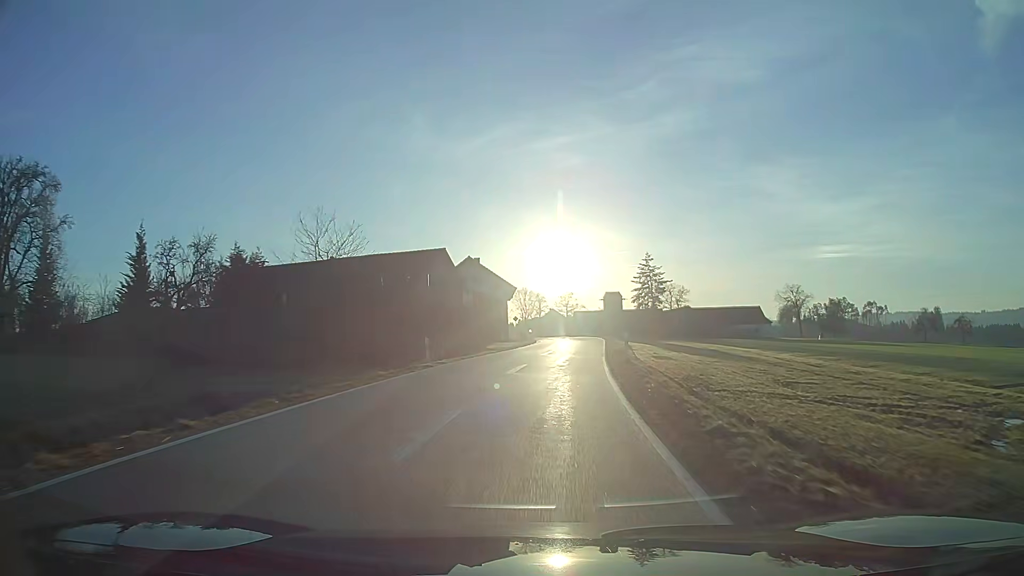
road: tertiary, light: Day
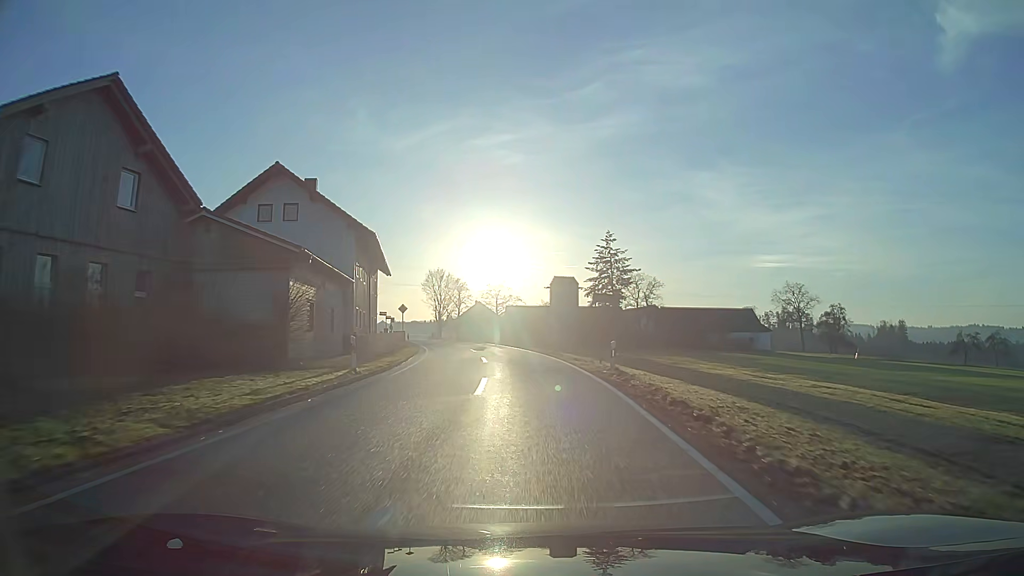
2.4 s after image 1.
(+2.5, +42.0) m; +5°
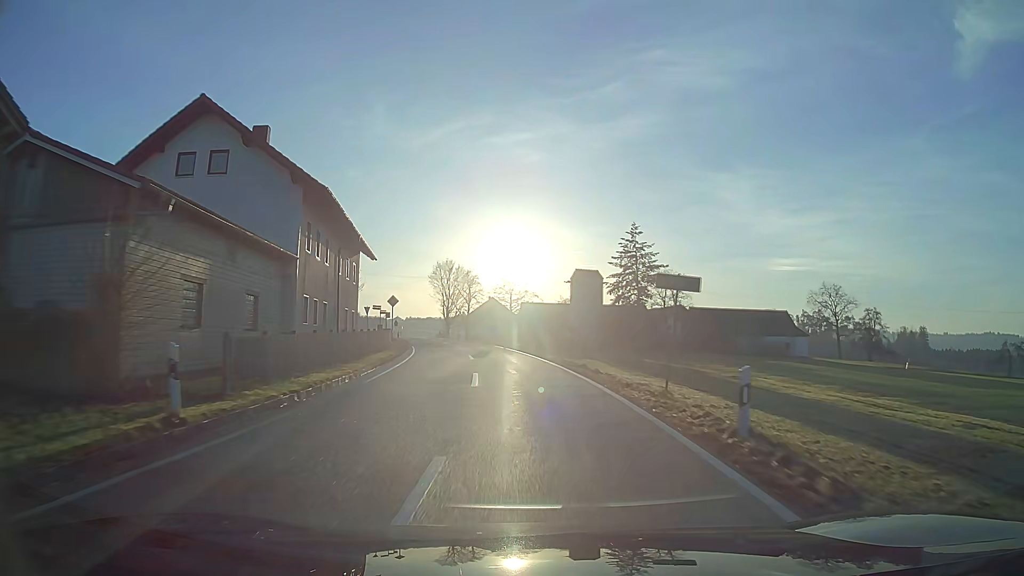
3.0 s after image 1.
(-0.2, +10.4) m; -2°
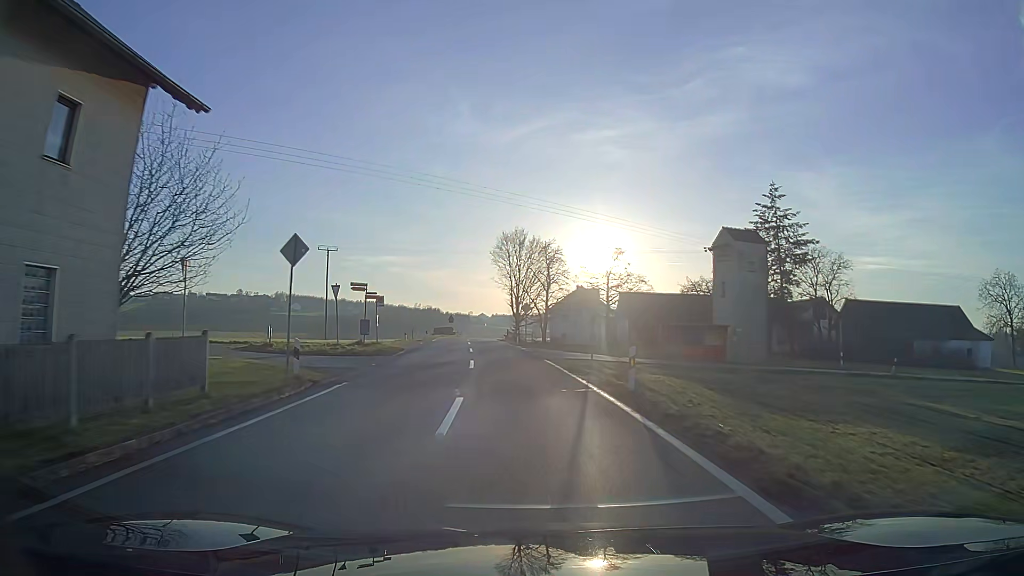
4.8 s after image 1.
(-1.8, +31.5) m; -7°
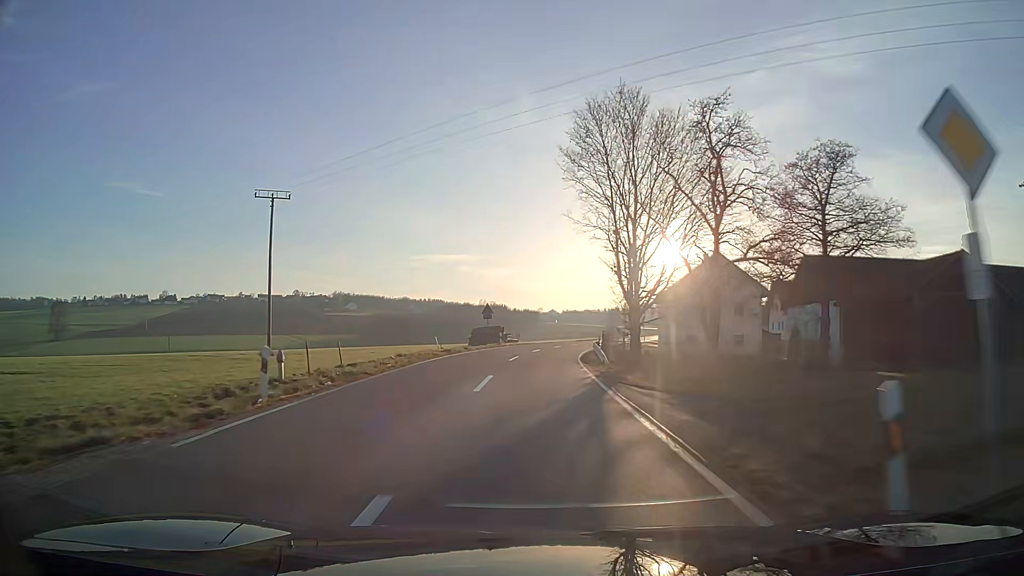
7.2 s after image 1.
(-2.7, +43.7) m; -5°
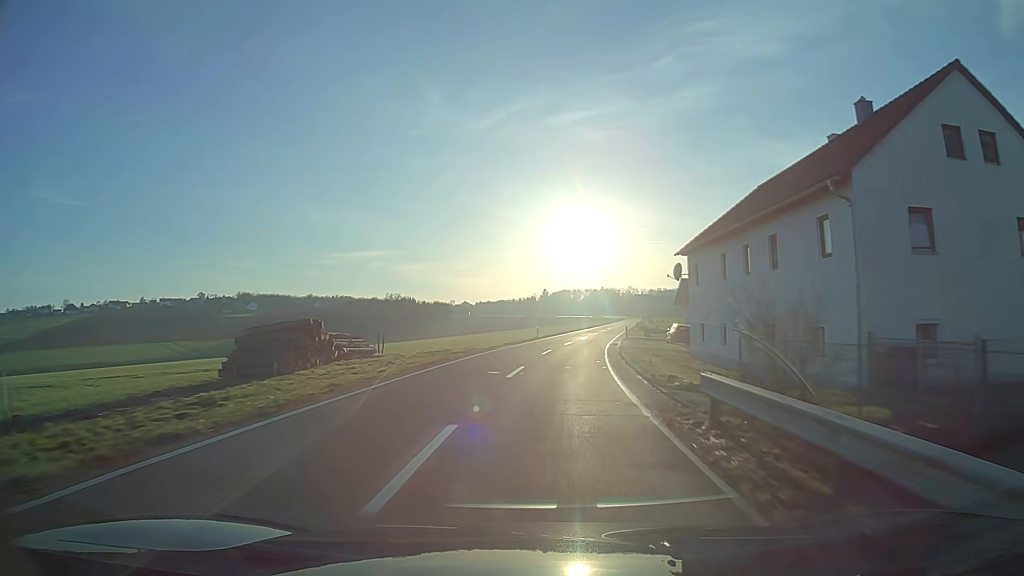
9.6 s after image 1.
(+2.5, +45.2) m; +8°
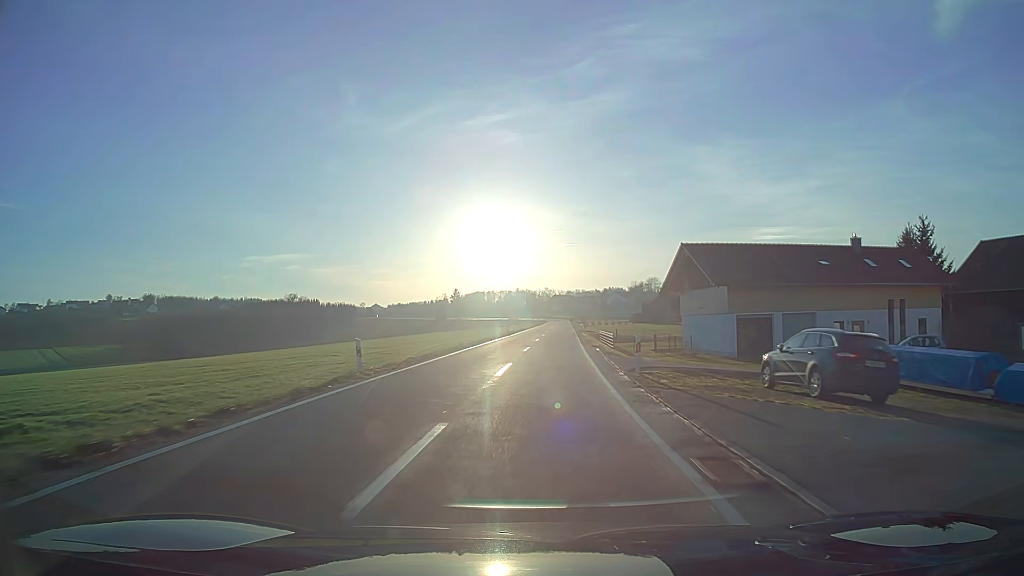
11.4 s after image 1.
(+2.4, +36.6) m; +7°
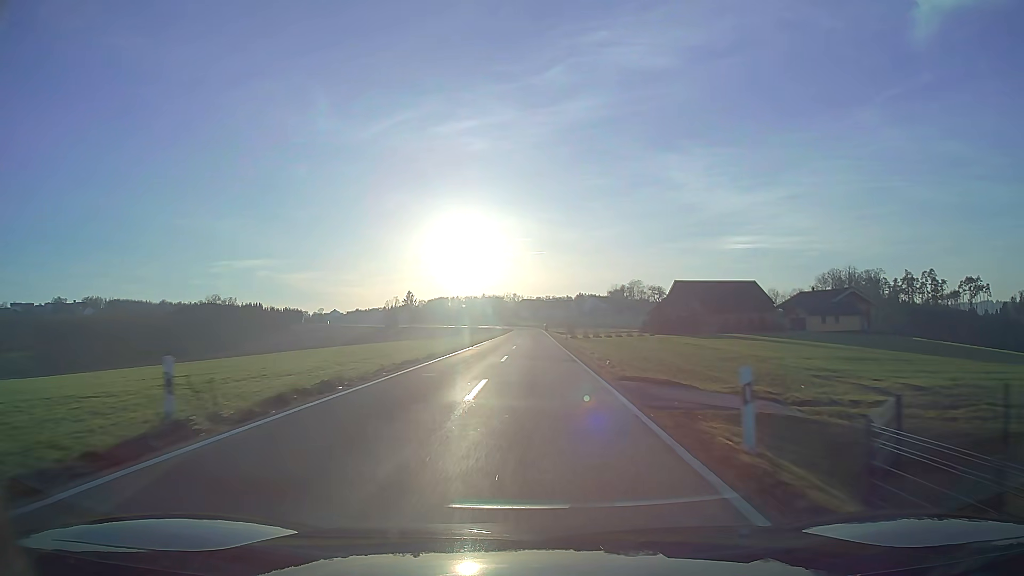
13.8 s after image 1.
(+1.3, +53.9) m; +2°
